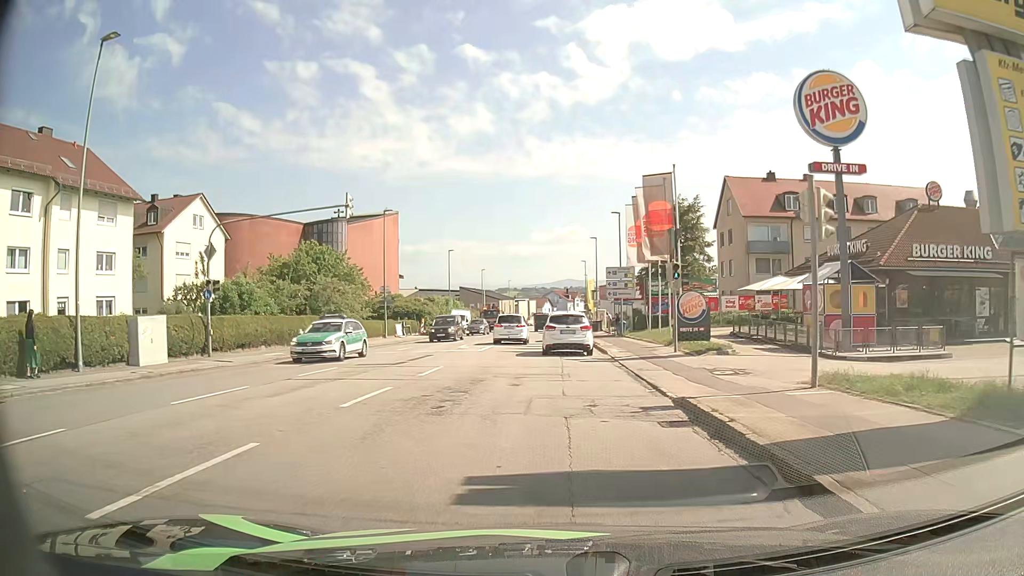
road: tertiary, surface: asphalt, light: Day
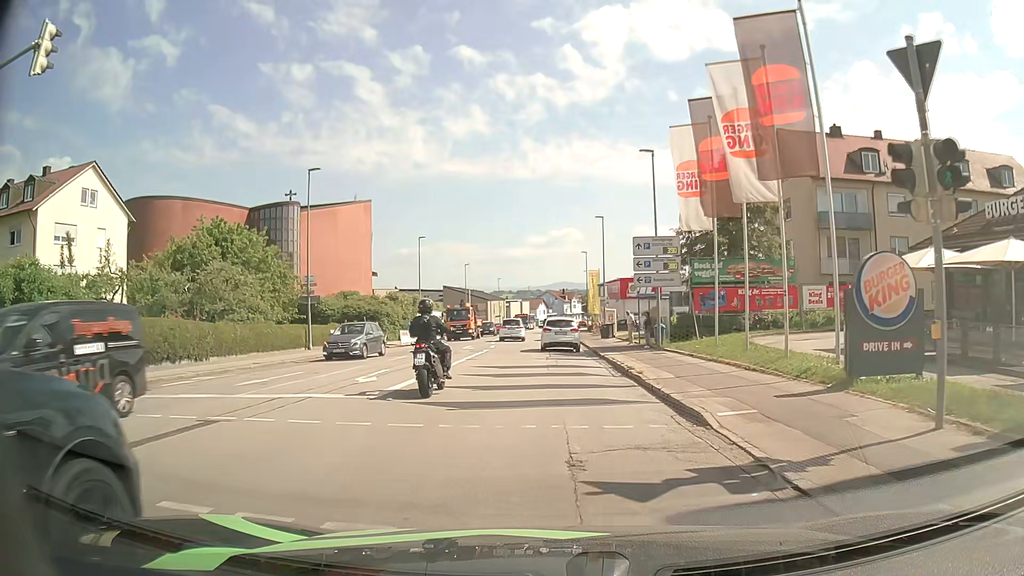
(+0.3, +16.8) m; +1°
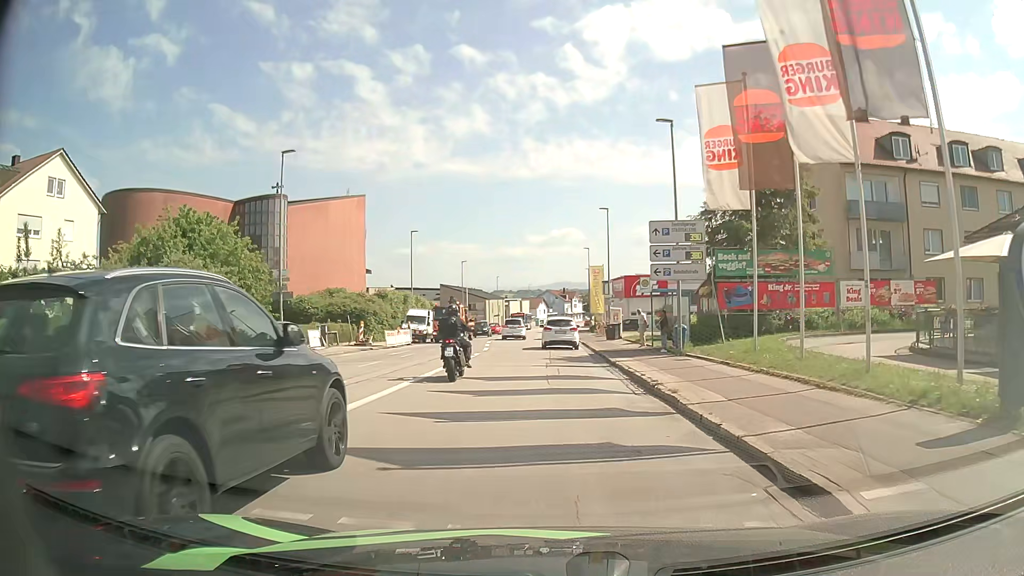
(0.0, +4.3) m; -1°
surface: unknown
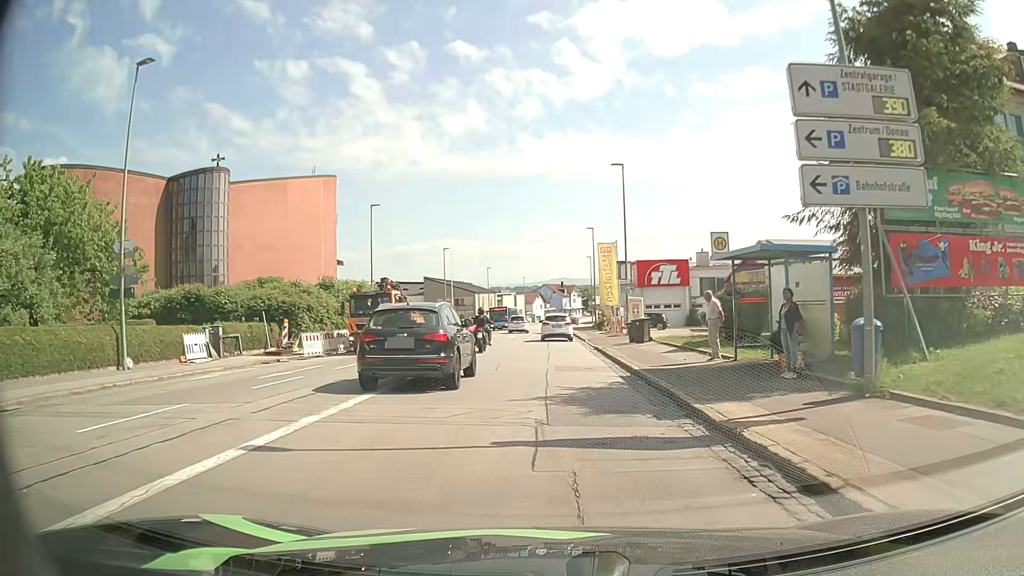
(+0.1, +14.2) m; 0°
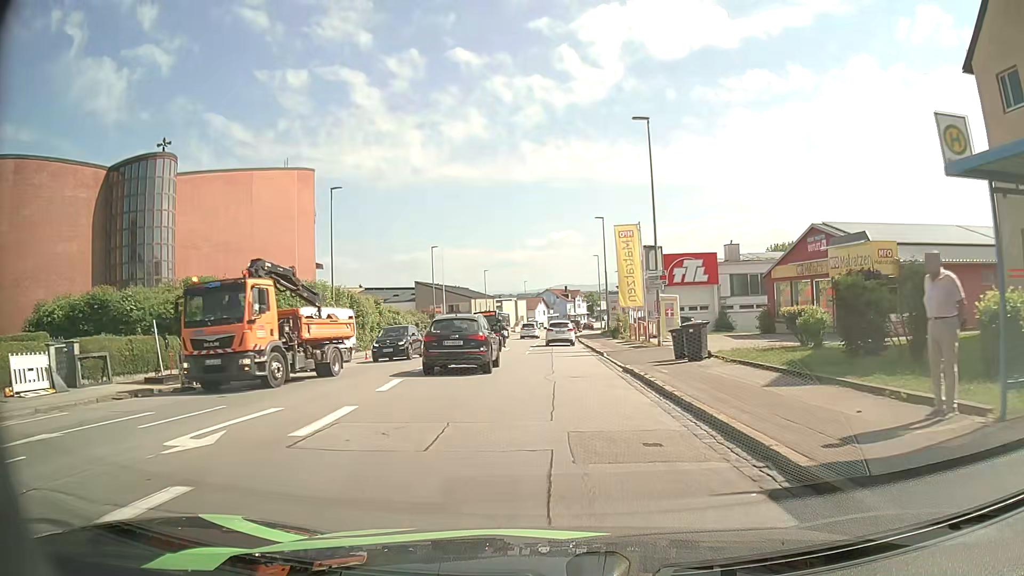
(0.0, +10.5) m; 0°
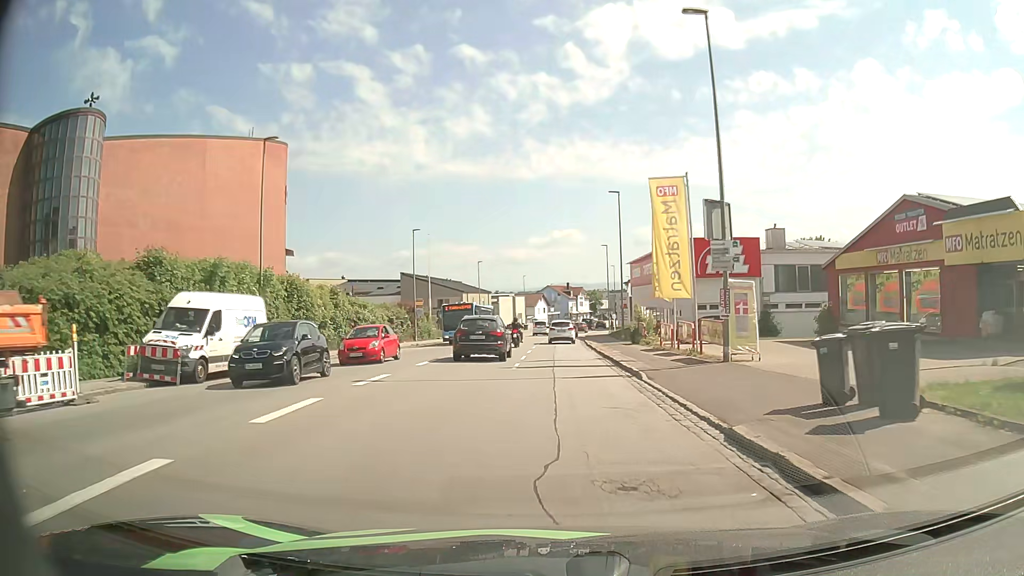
(-0.2, +11.3) m; -1°
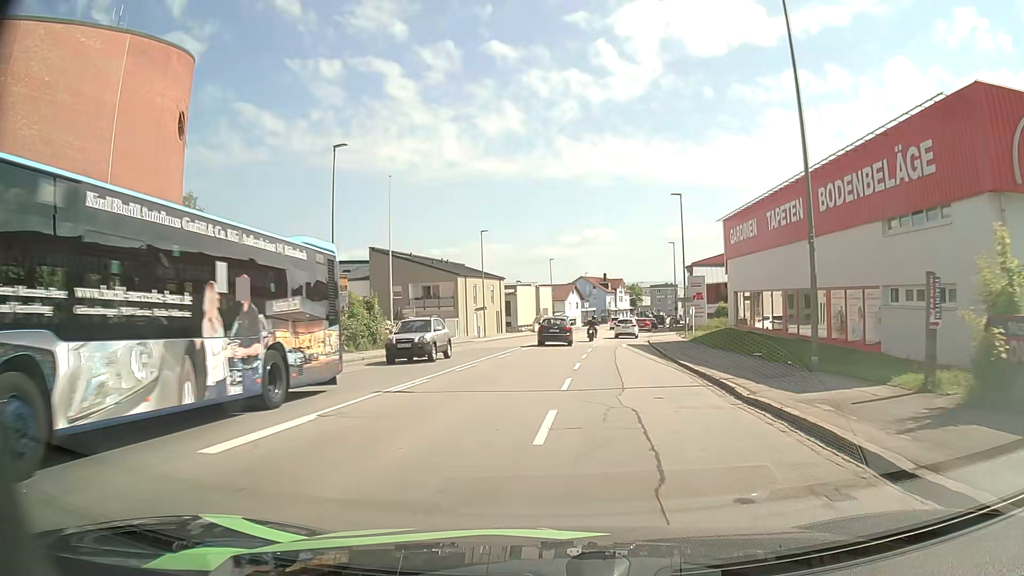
(-0.5, +30.6) m; -3°
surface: asphalt
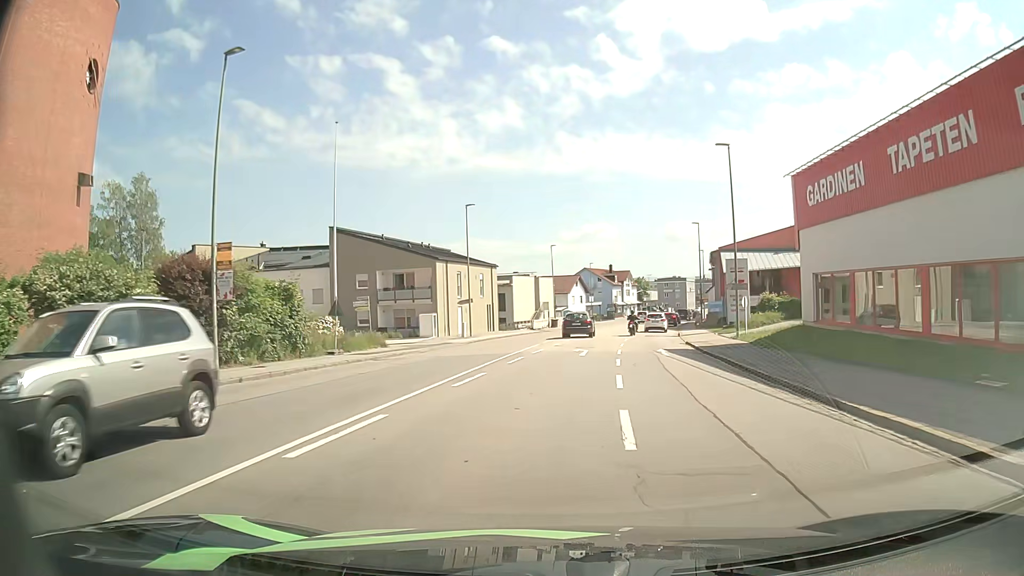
(-0.1, +12.9) m; 0°
(0, +10) (+1, +20) (+2, +30) (+3, +40) (+4, +50) (+6, +60) (+8, +69) (+11, +79) (+13, +89) (+15, +99) m
